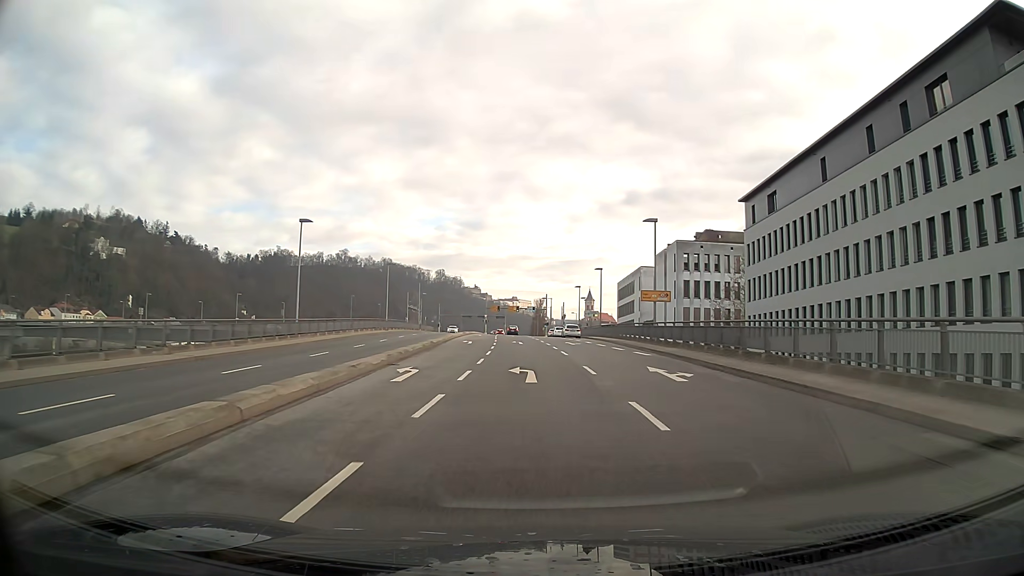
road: primary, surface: asphalt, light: Day
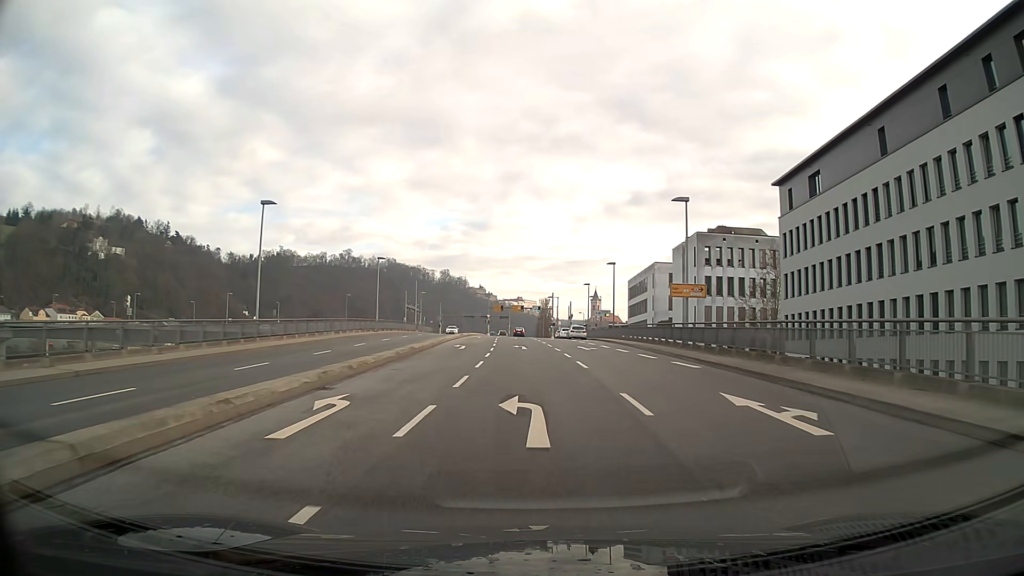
(0.0, +7.6) m; 0°
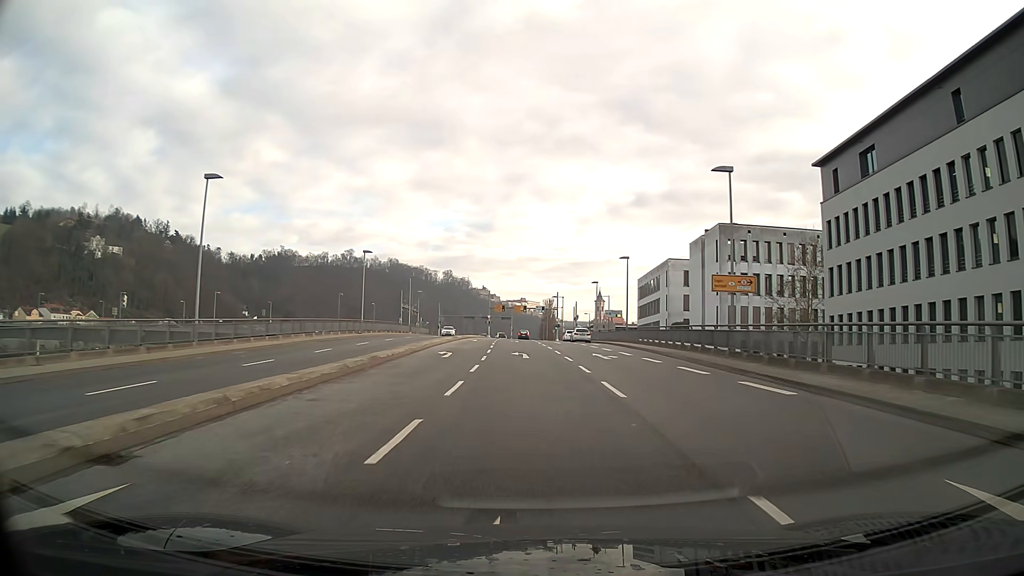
(0.0, +7.6) m; 0°
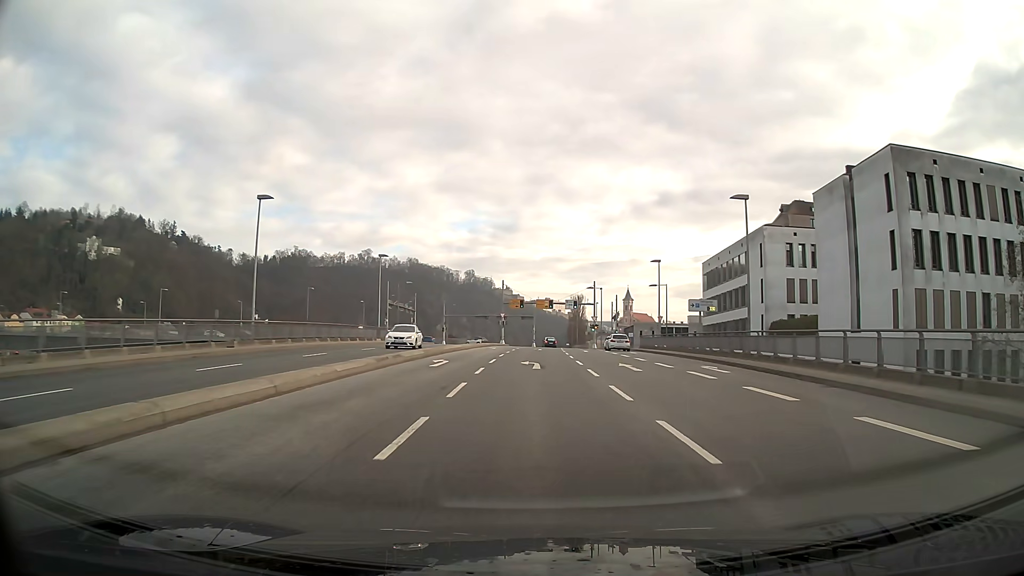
(-0.5, +30.3) m; -2°
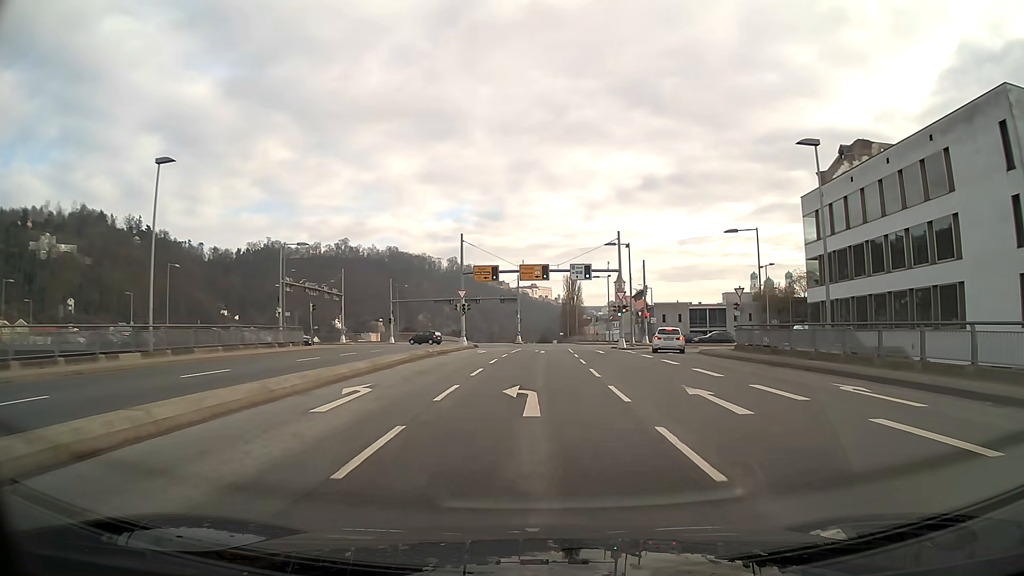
(+0.3, +36.8) m; +1°
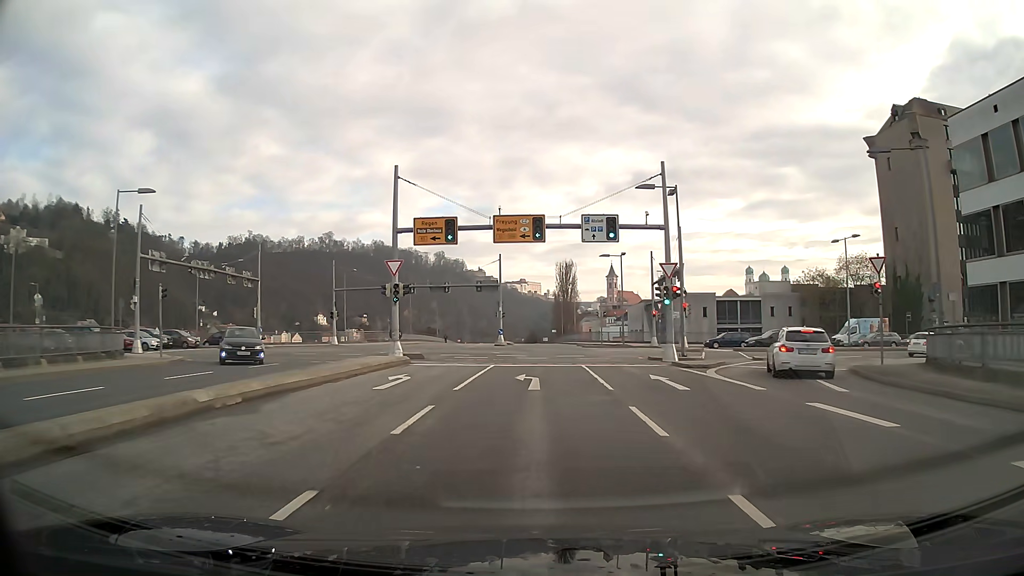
(+0.2, +21.5) m; +1°
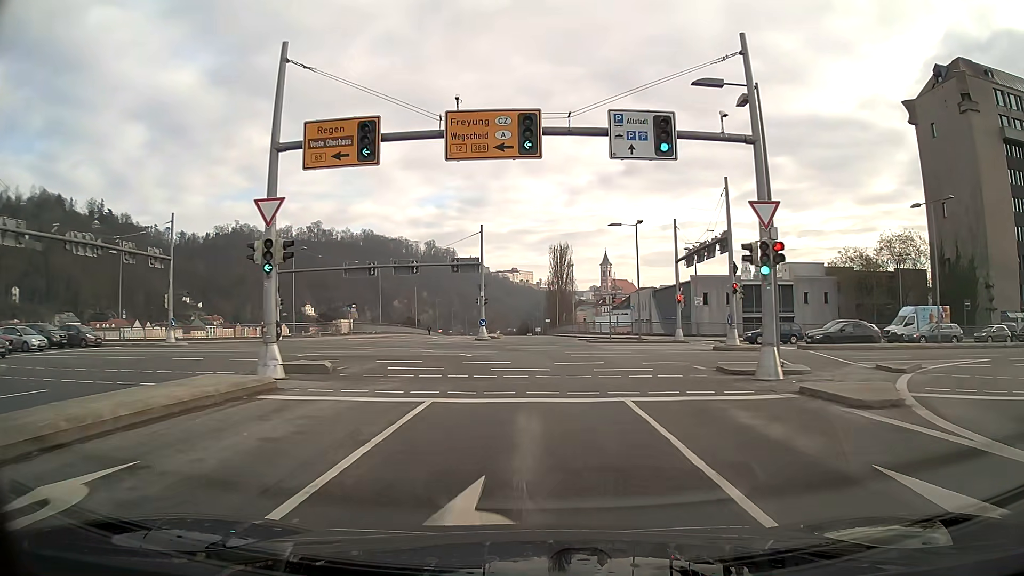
(0.0, +13.4) m; 0°
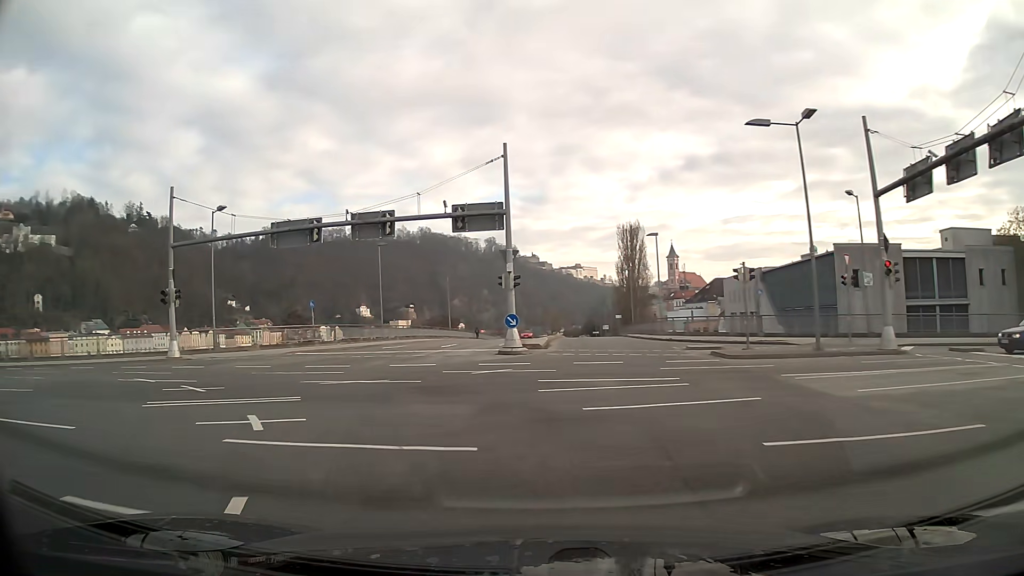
(-0.8, +23.6) m; -11°
